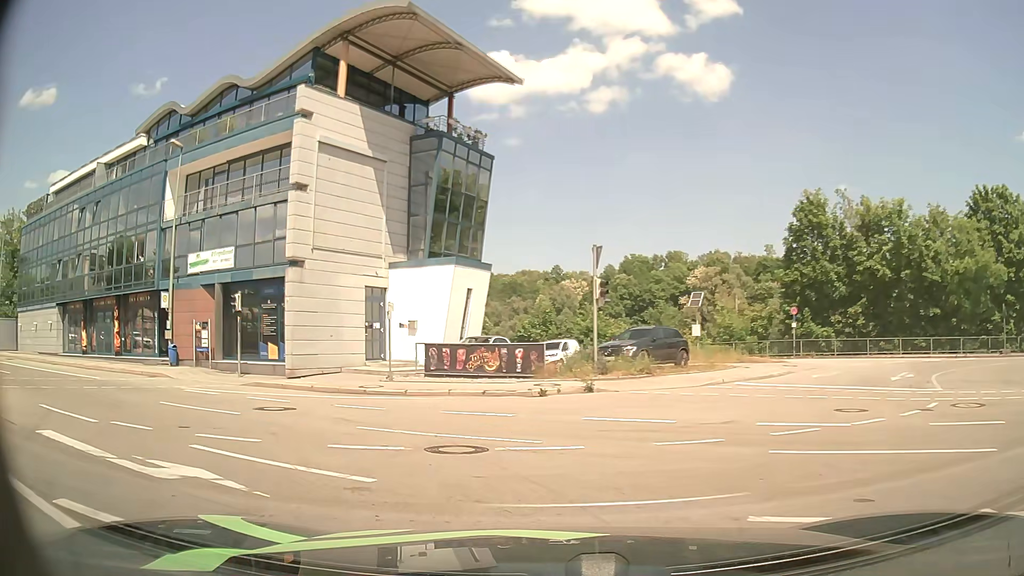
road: tertiary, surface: asphalt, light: Day
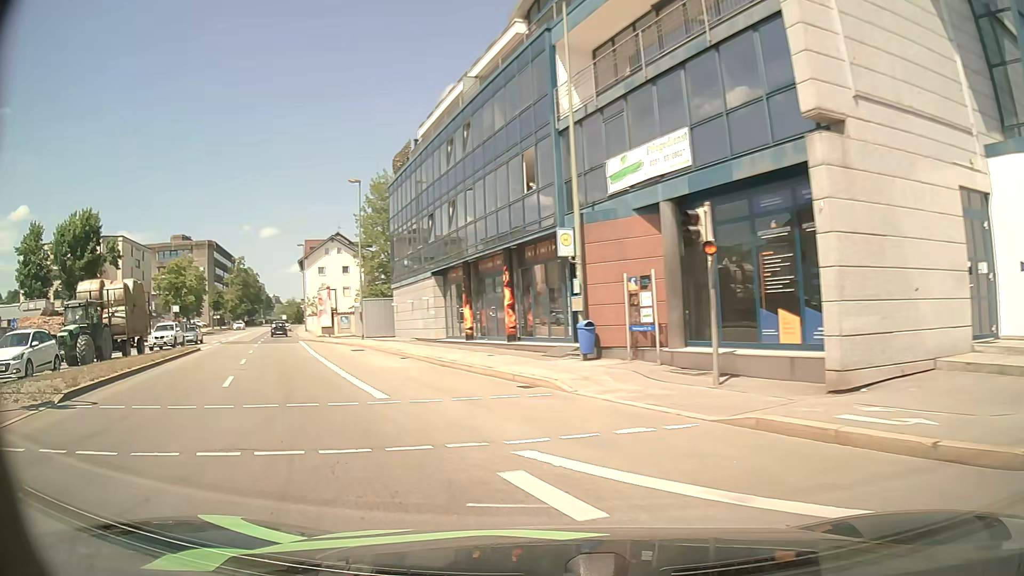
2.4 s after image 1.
(-4.9, +13.4) m; -41°
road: primary
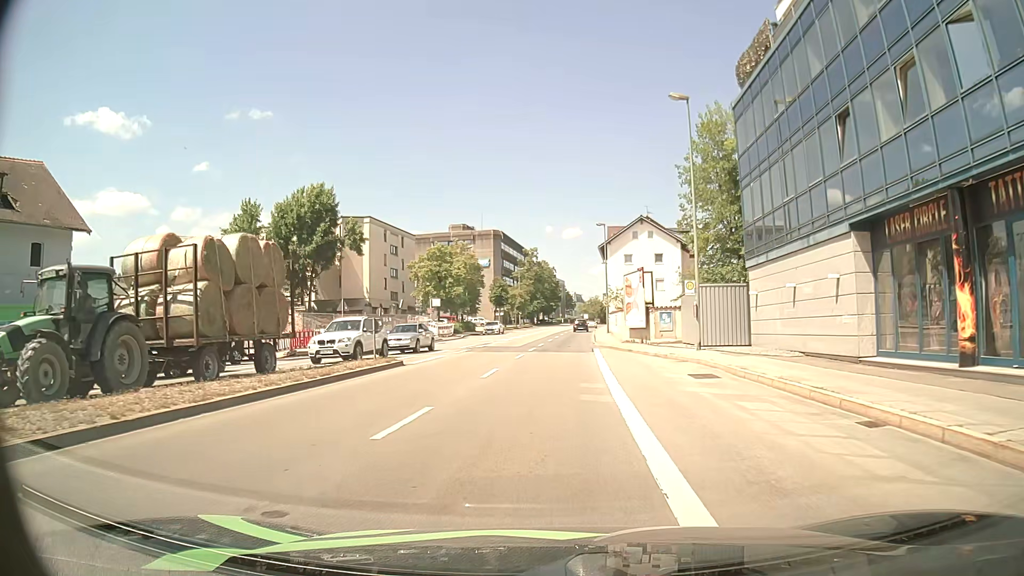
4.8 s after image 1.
(-5.2, +16.0) m; -27°
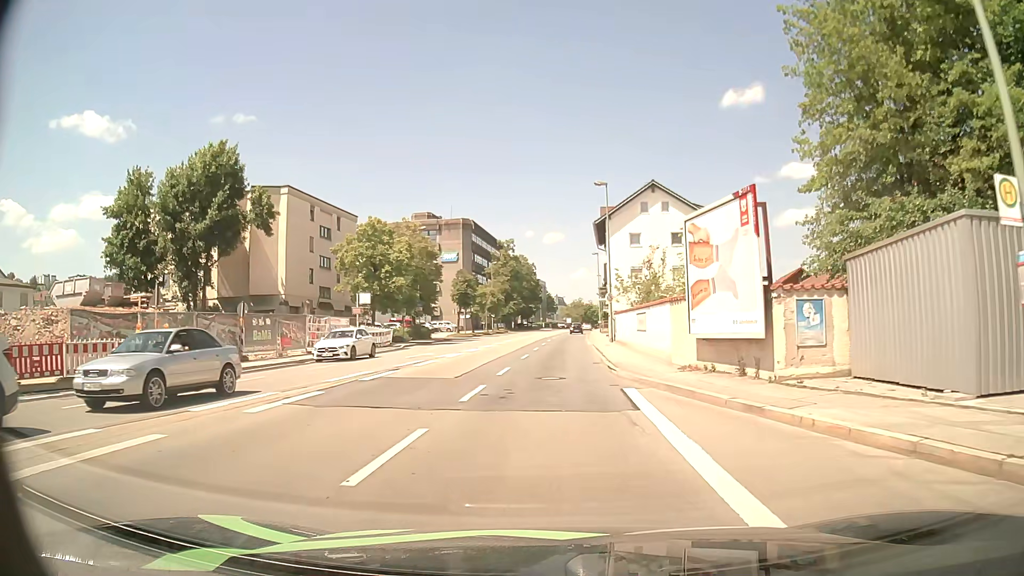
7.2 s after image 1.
(+0.4, +20.0) m; +2°
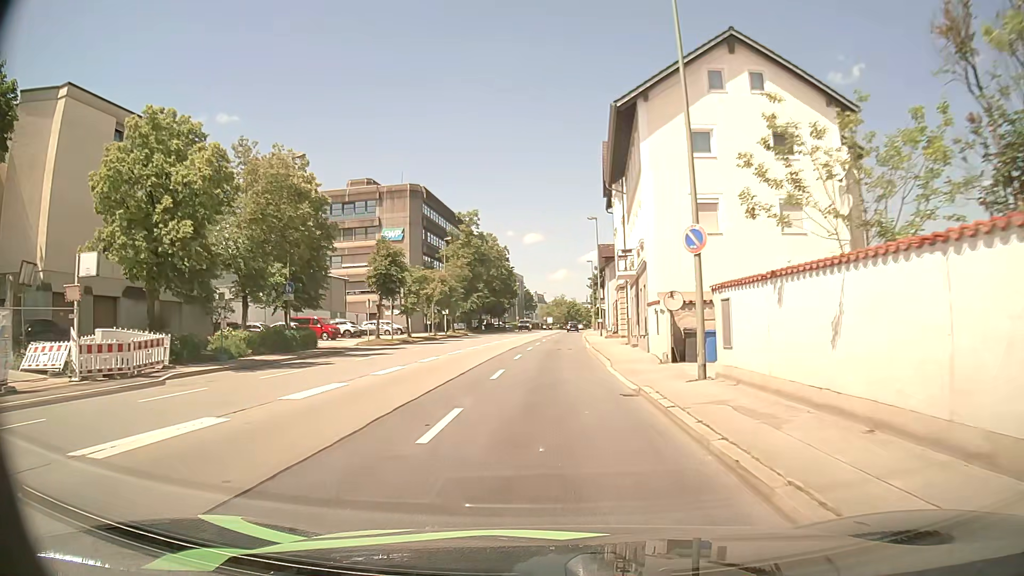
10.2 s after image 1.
(+0.5, +28.7) m; +2°
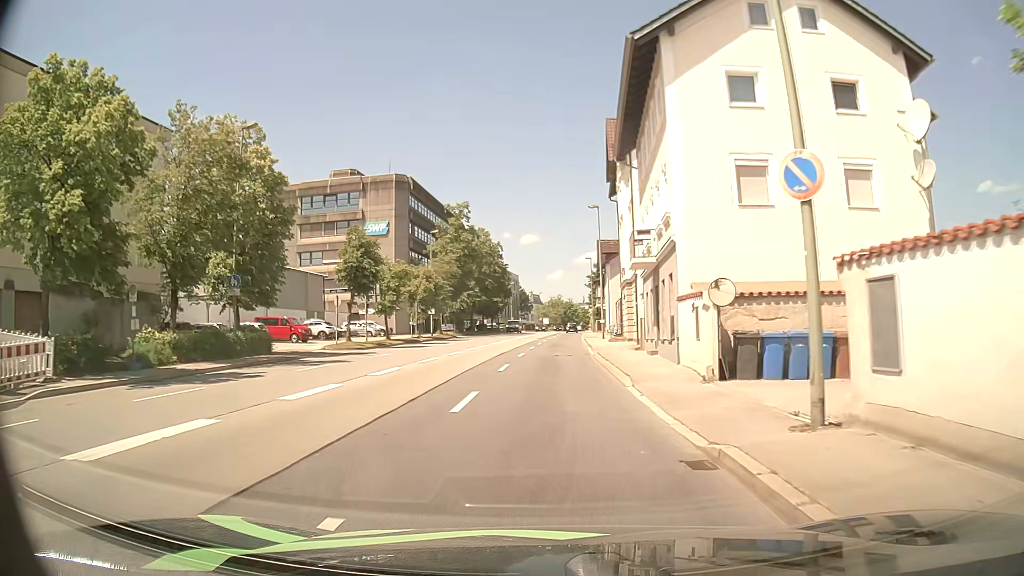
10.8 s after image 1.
(0.0, +6.2) m; 0°
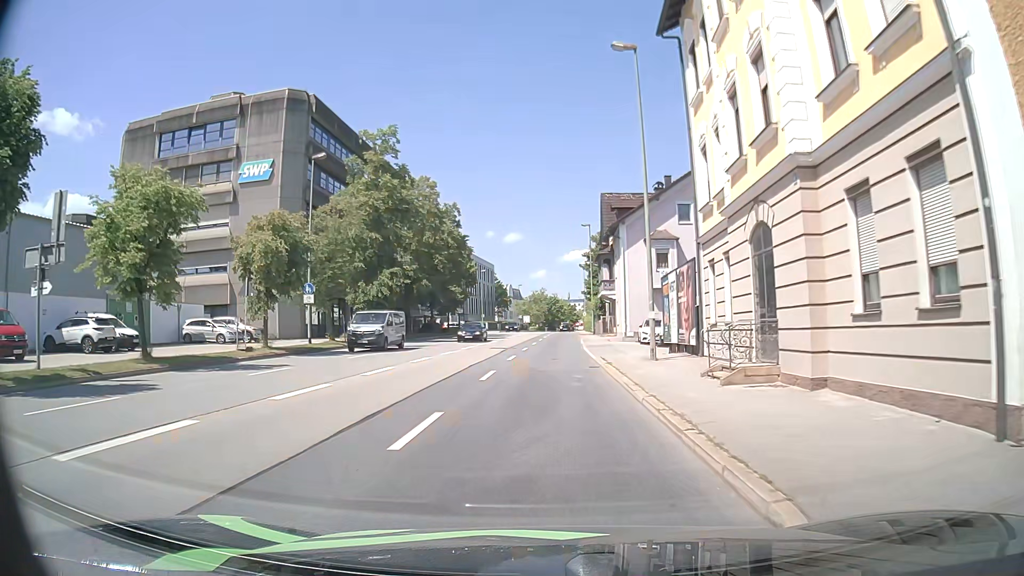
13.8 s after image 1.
(+0.4, +30.2) m; +3°
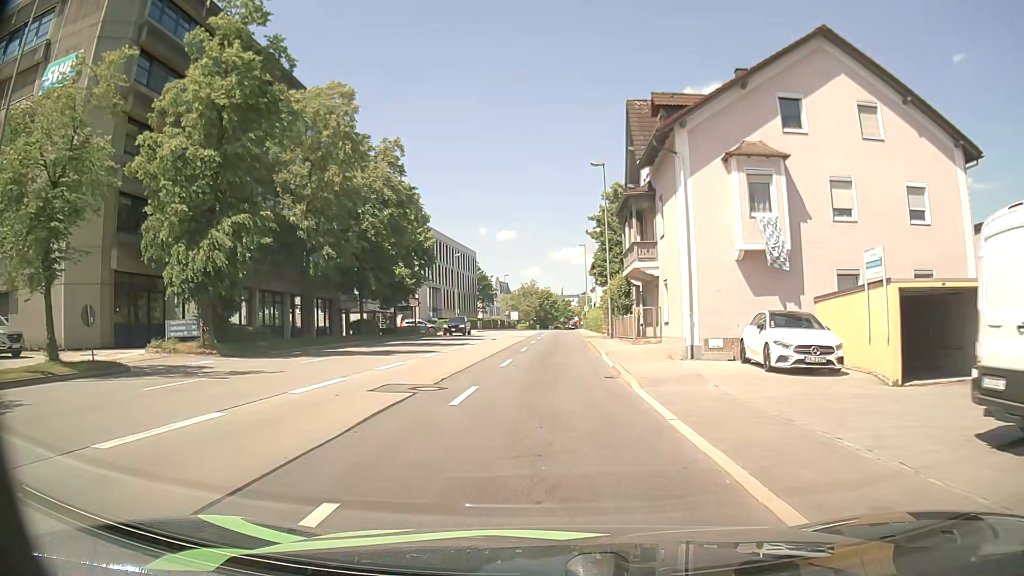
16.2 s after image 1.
(-0.5, +23.3) m; -1°
(0, +10) (0, +20) (0, +30) (0, +40) (+1, +50) (+1, +60) (+1, +70) (+1, +80) (+2, +90) (+2, +100) m
